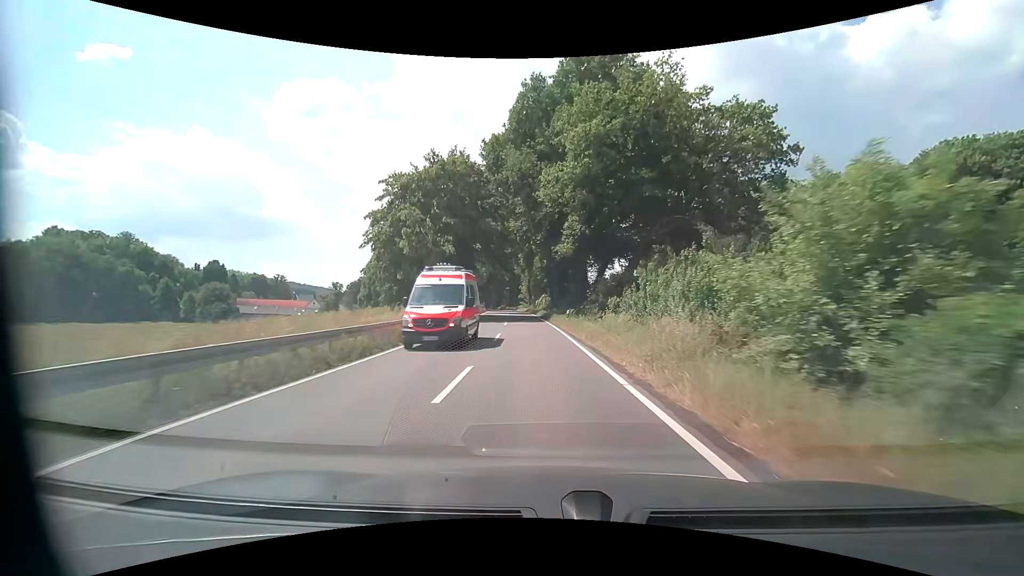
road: secondary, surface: asphalt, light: Day
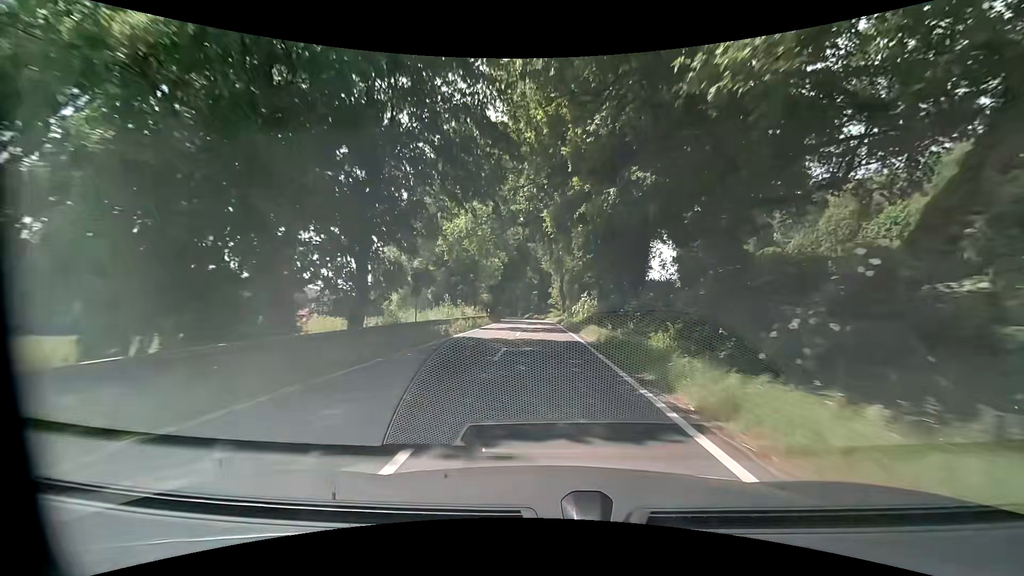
(-1.0, +30.3) m; -4°
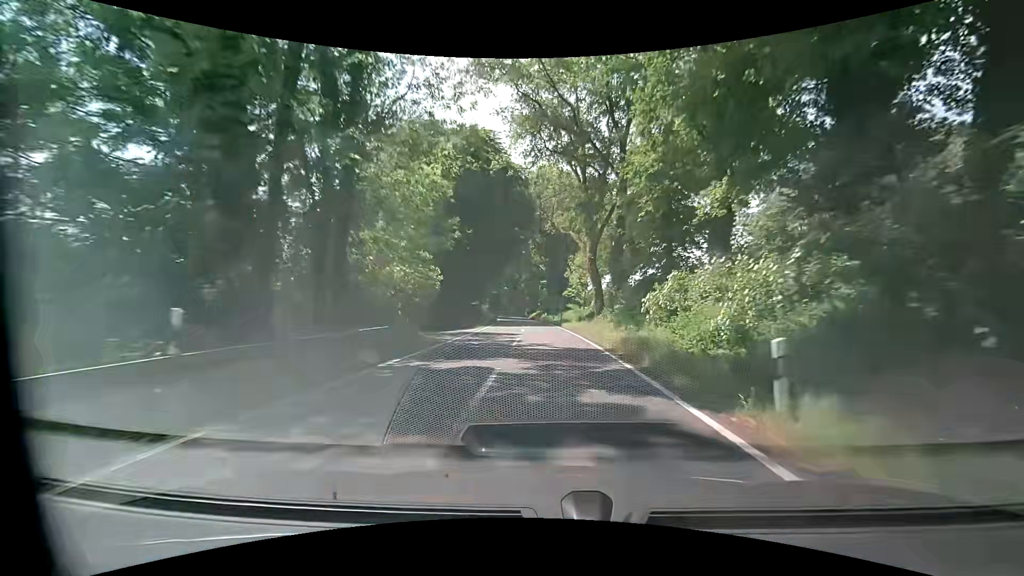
(-0.7, +41.7) m; -2°
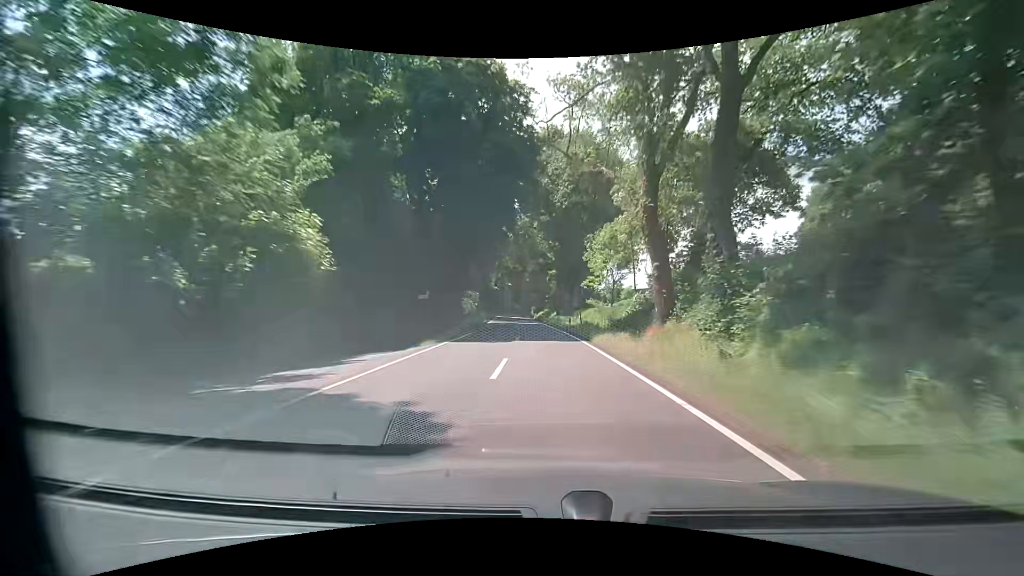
(-0.1, +21.3) m; -2°
